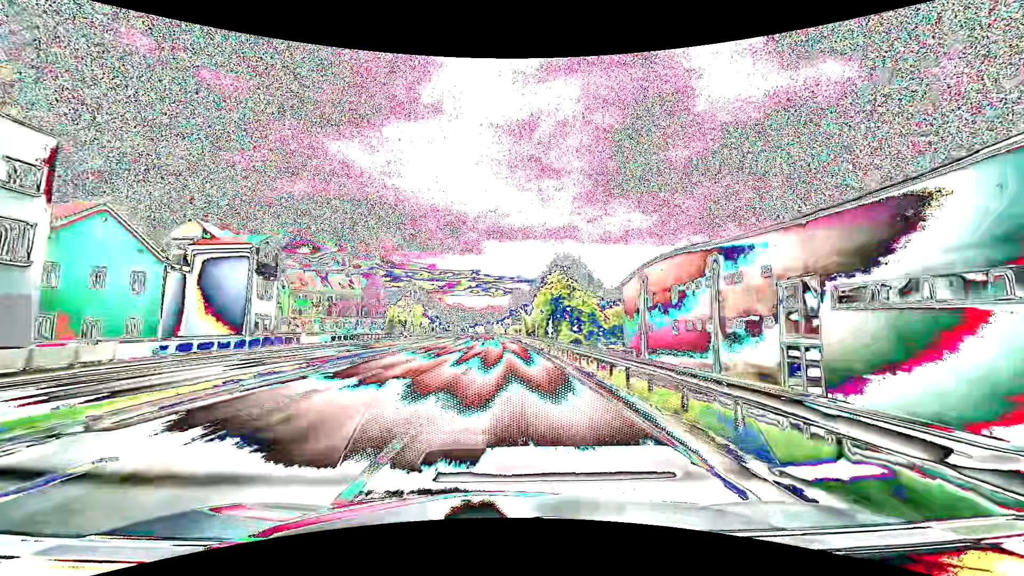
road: primary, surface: asphalt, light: Day
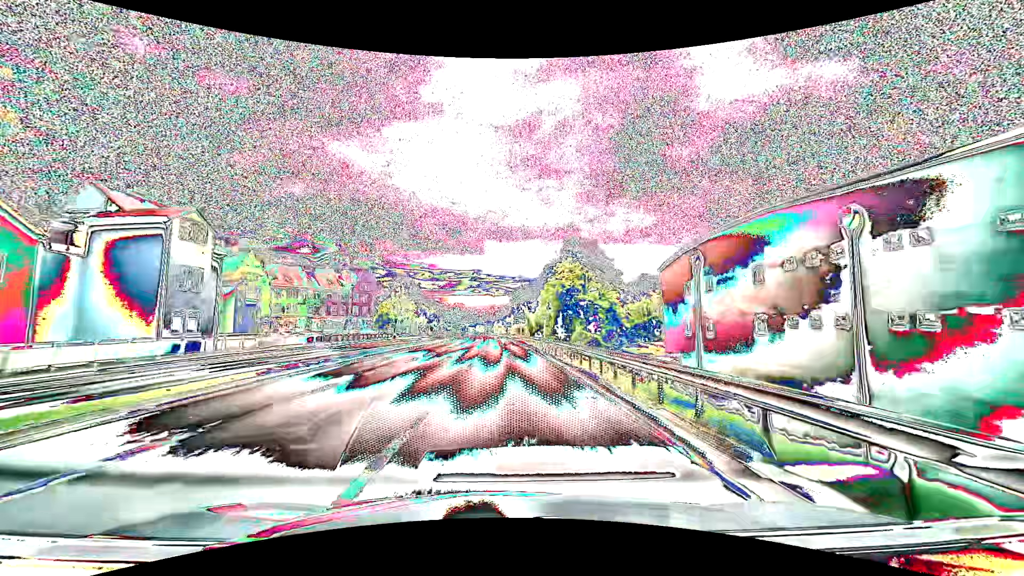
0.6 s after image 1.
(0.0, +10.7) m; 0°
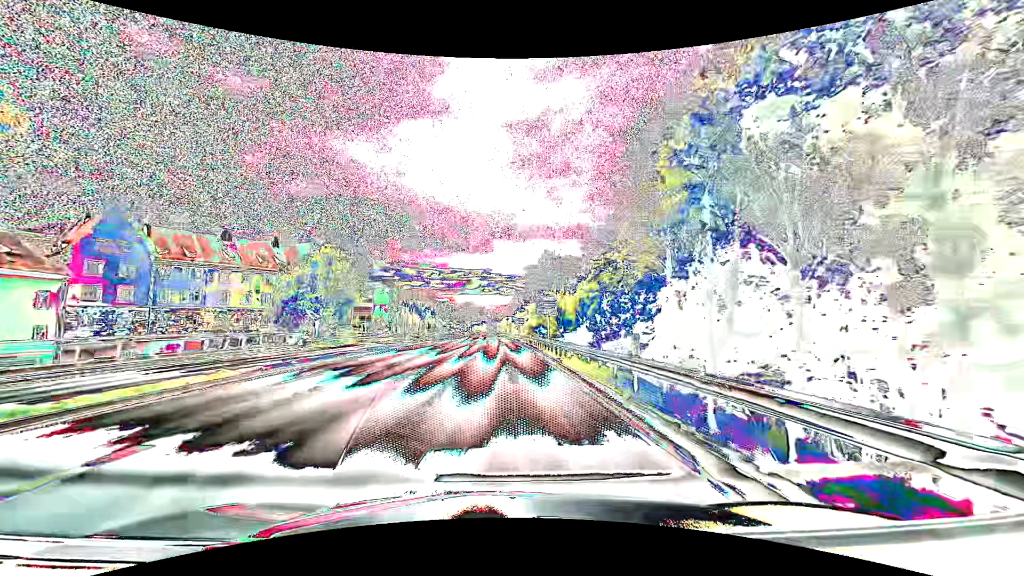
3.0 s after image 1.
(-0.5, +42.9) m; -1°
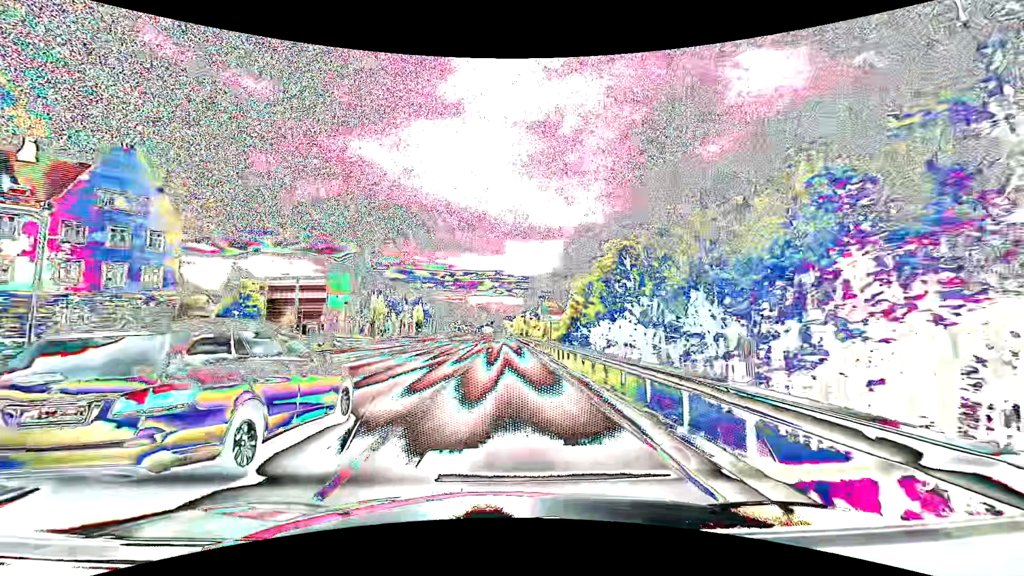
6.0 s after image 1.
(-0.7, +53.7) m; -1°
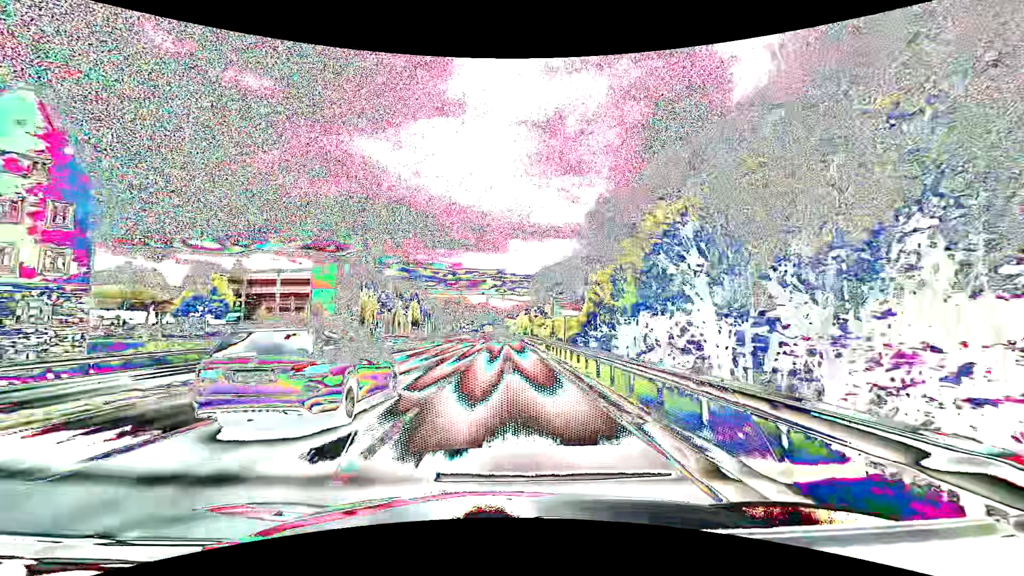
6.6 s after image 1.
(-0.1, +10.7) m; -1°
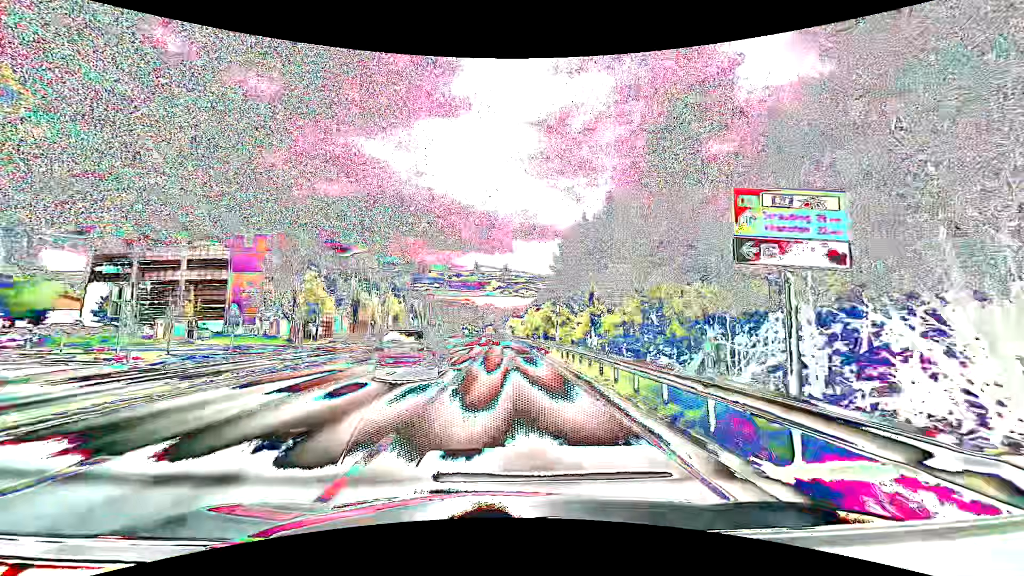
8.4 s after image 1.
(-0.1, +32.3) m; 0°
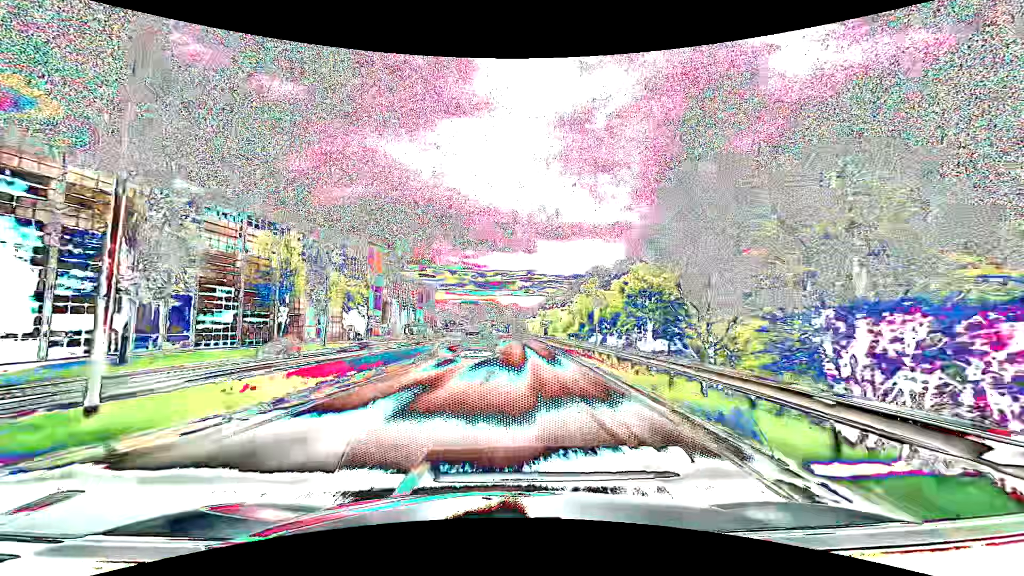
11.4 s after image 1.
(-0.7, +53.8) m; -3°
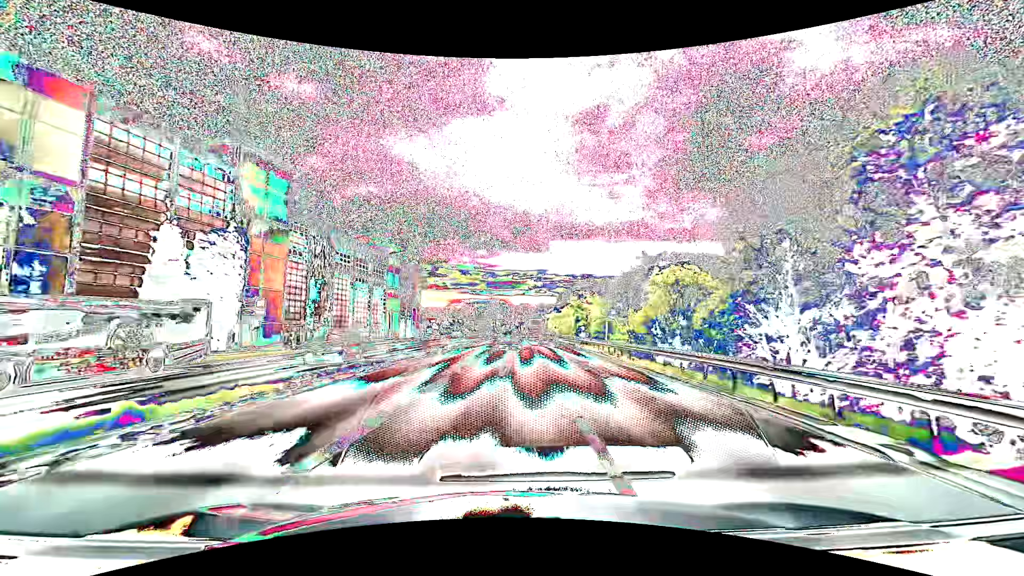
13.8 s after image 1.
(-1.0, +43.1) m; -2°
(0, +10) (0, +20) (0, +30) (+1, +40) (+1, +50) (+1, +60) (+1, +70) (+1, +80) (+1, +90) (+2, +100) m
